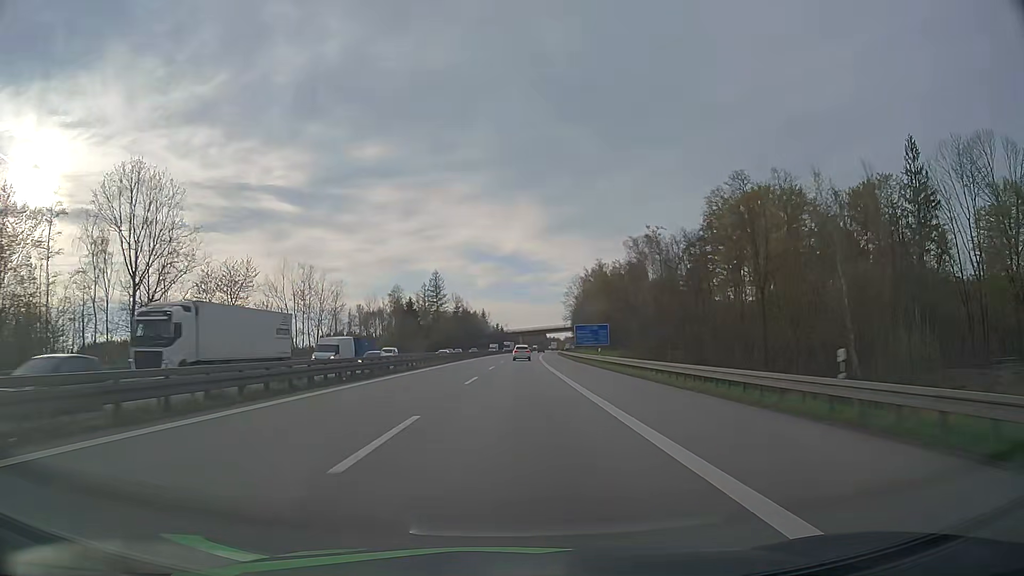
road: motorway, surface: asphalt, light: Day
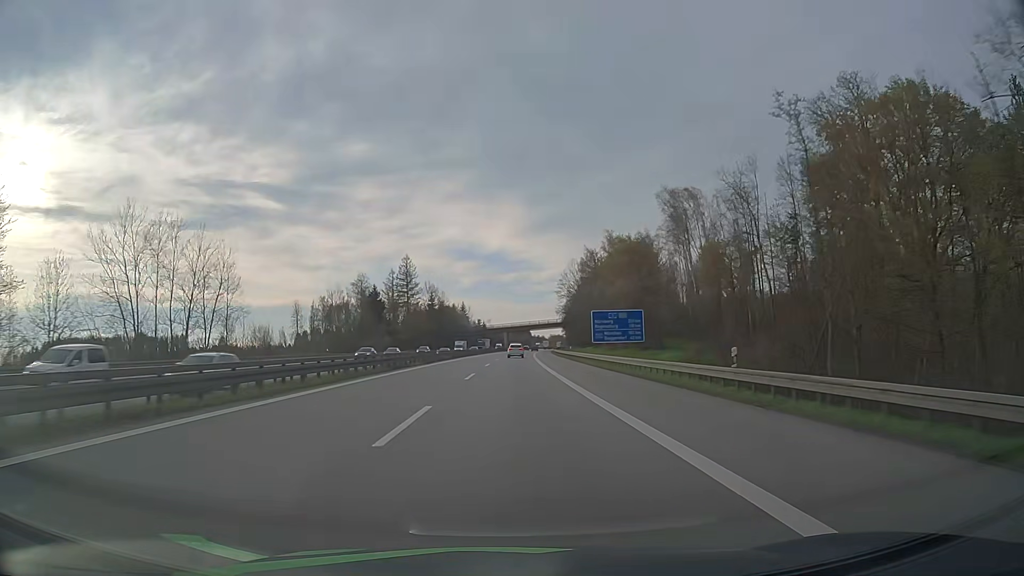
(+0.4, +34.5) m; +1°
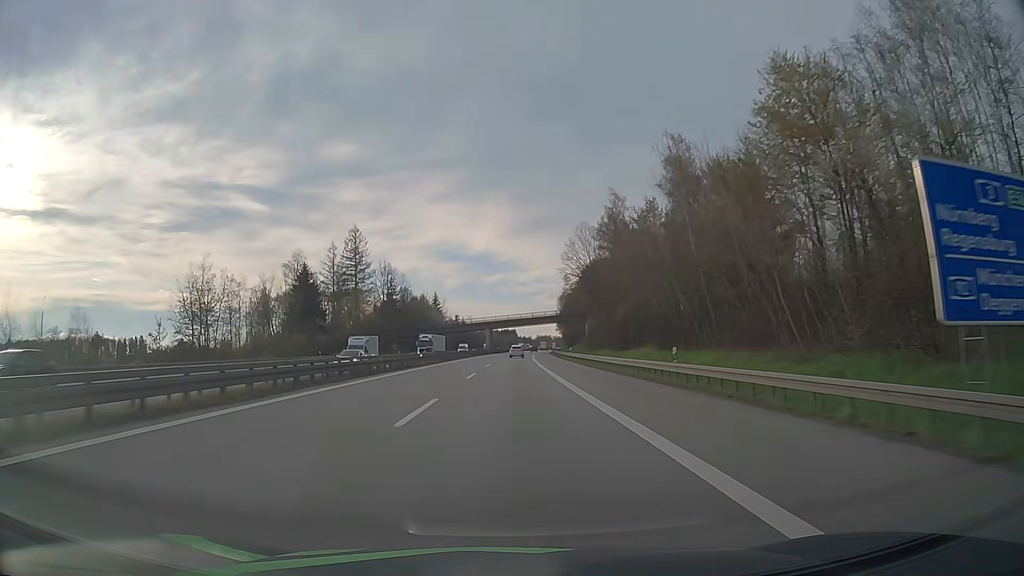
(+0.6, +52.8) m; +1°
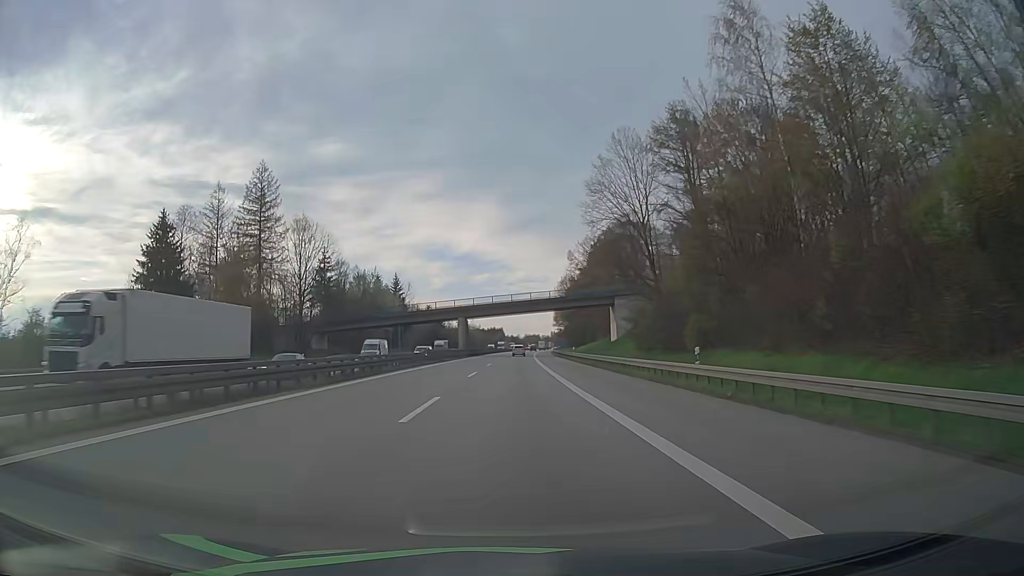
(+0.5, +54.0) m; +1°
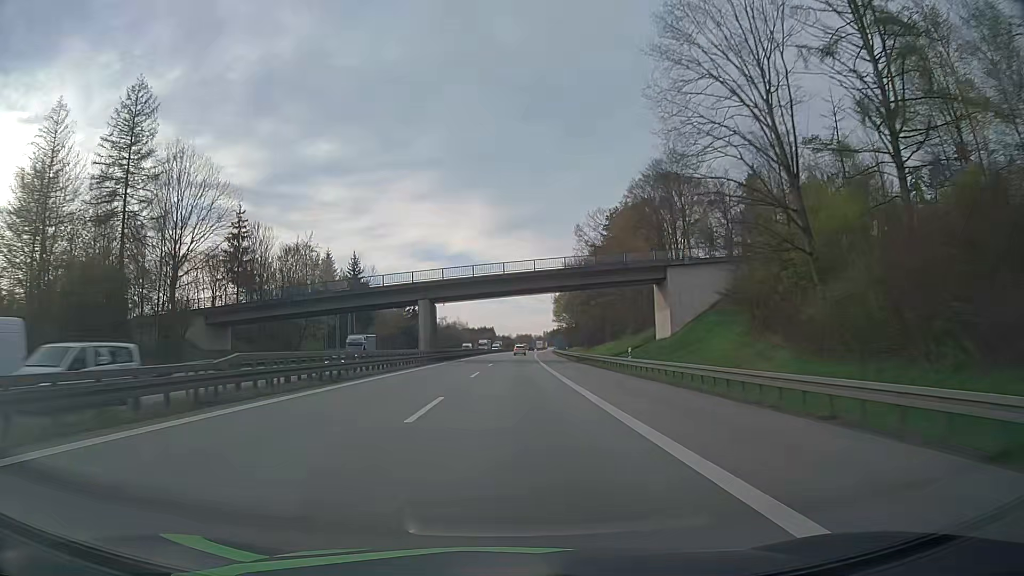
(+0.3, +36.6) m; +1°
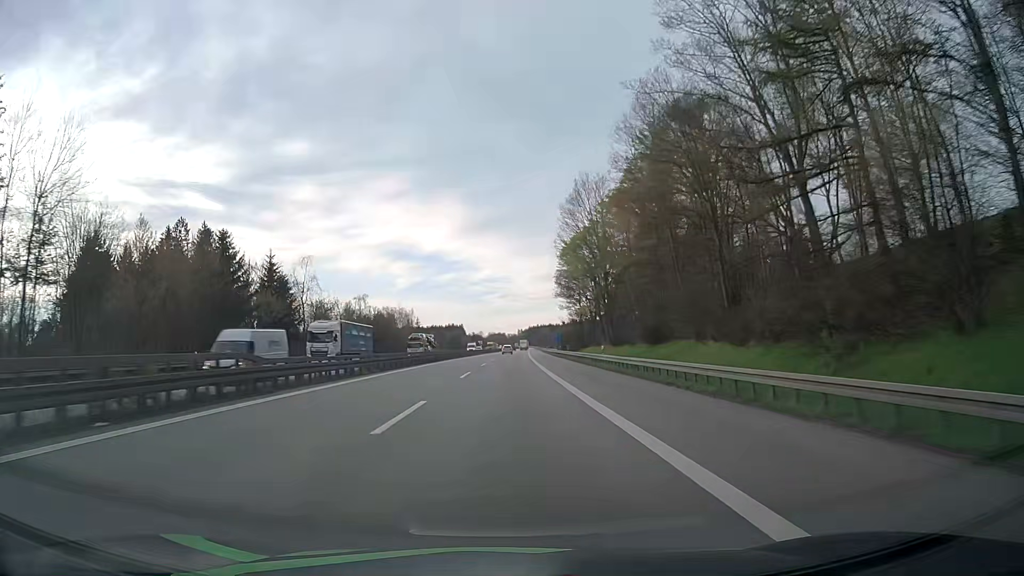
(+1.8, +93.1) m; +2°
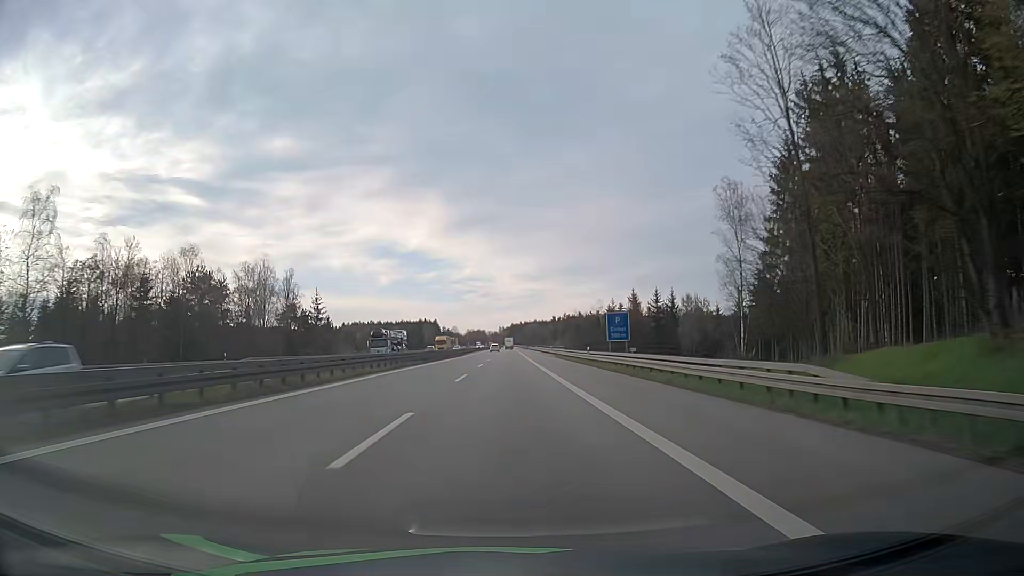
(+0.9, +94.2) m; +2°
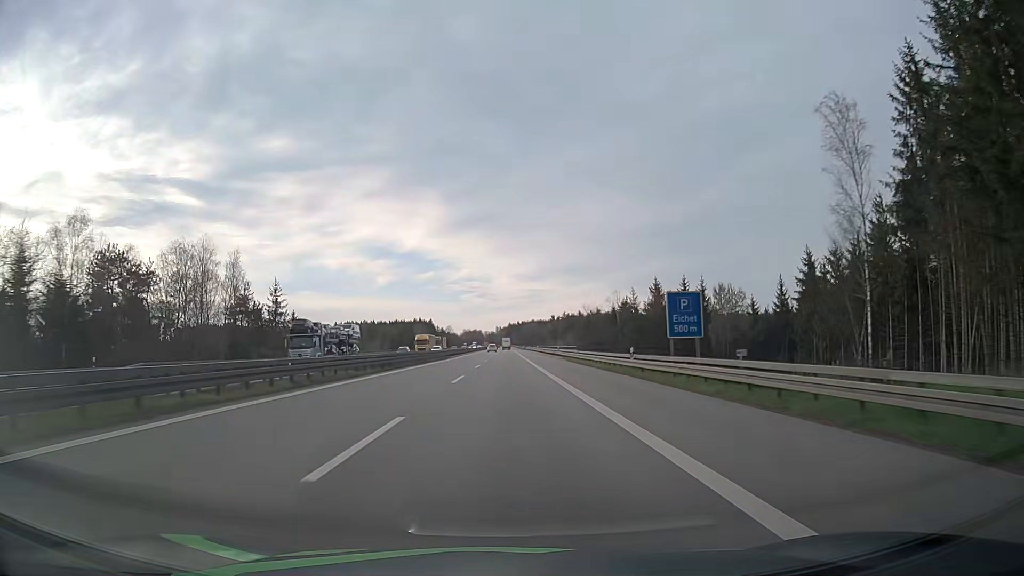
(0.0, +19.0) m; 0°
(0, +10) (0, +20) (0, +30) (0, +40) (0, +50) (0, +60) (0, +70) (0, +80) (0, +90) (0, +100) m
